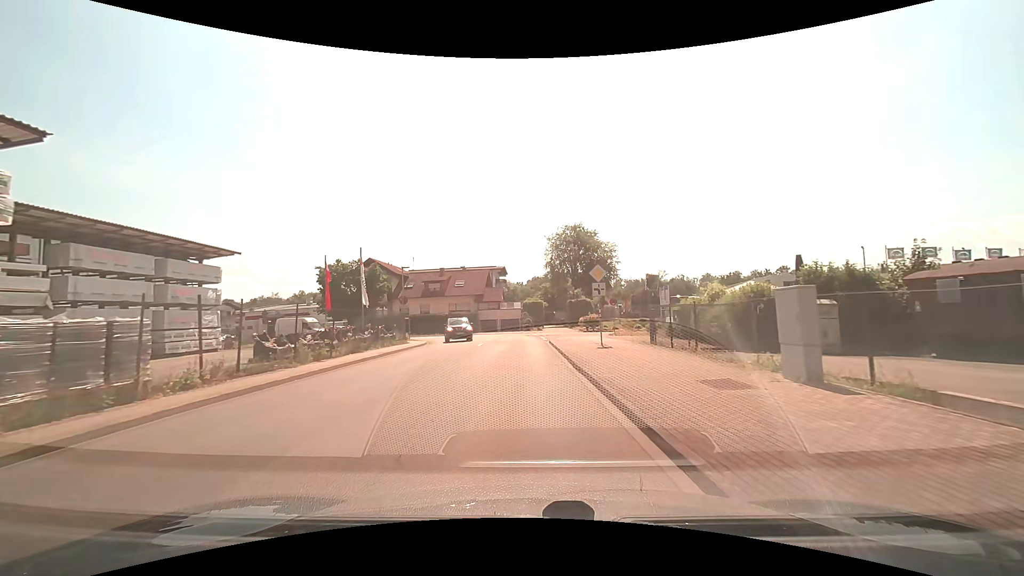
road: unclassified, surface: asphalt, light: Day
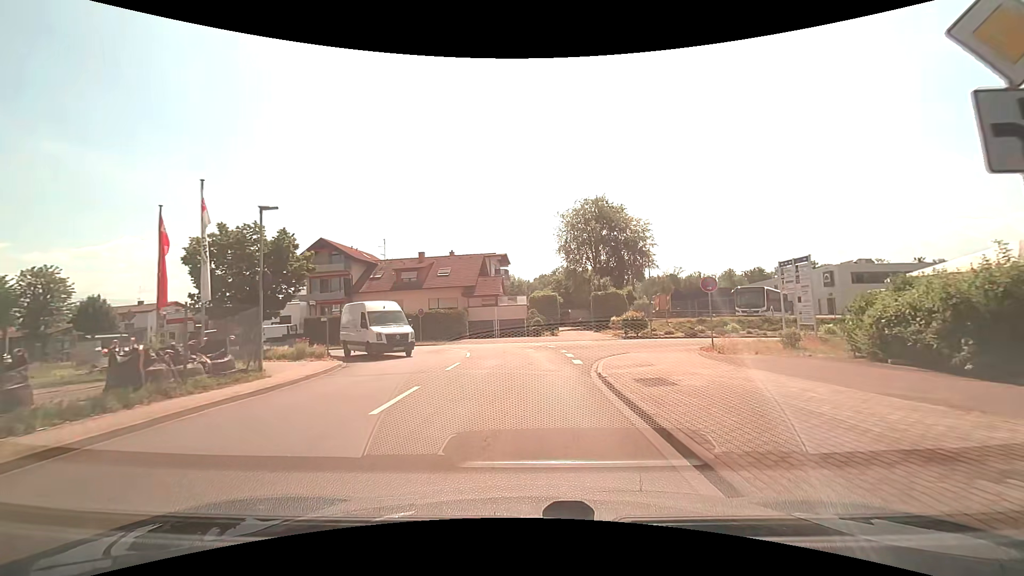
(-0.2, +18.2) m; -1°
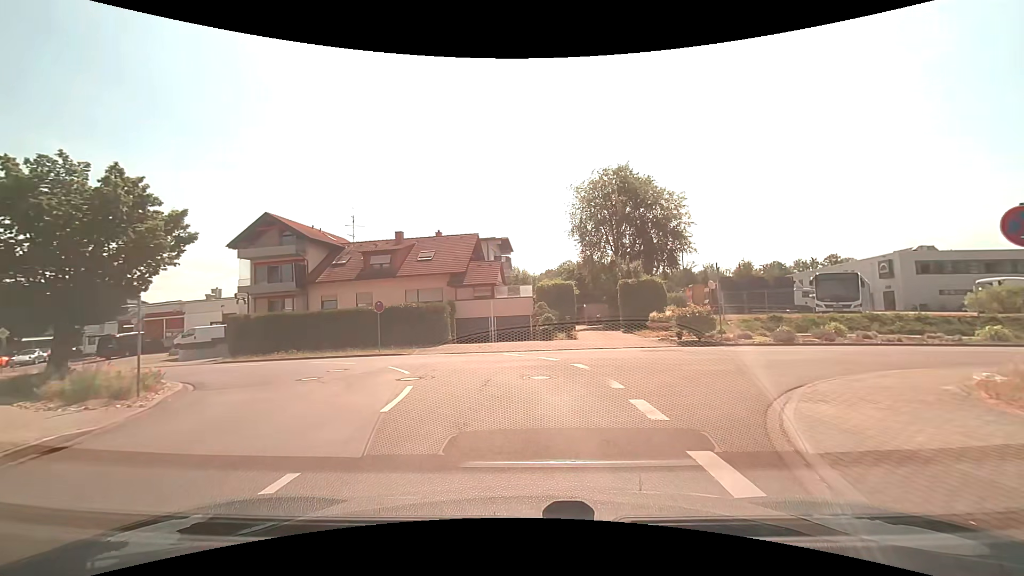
(0.0, +11.6) m; -1°
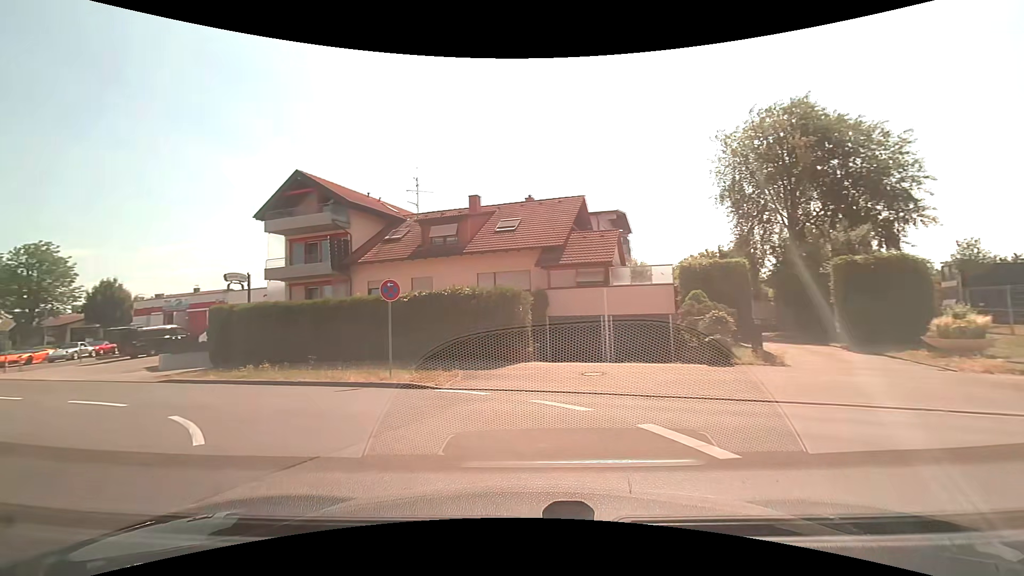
(-0.7, +13.1) m; -13°
(-3, +9) (-11, +16) (-19, +21) (-28, +25) (-37, +30) (-45, +36) (-54, +41) (-62, +47) (-70, +53) (-78, +59) m
